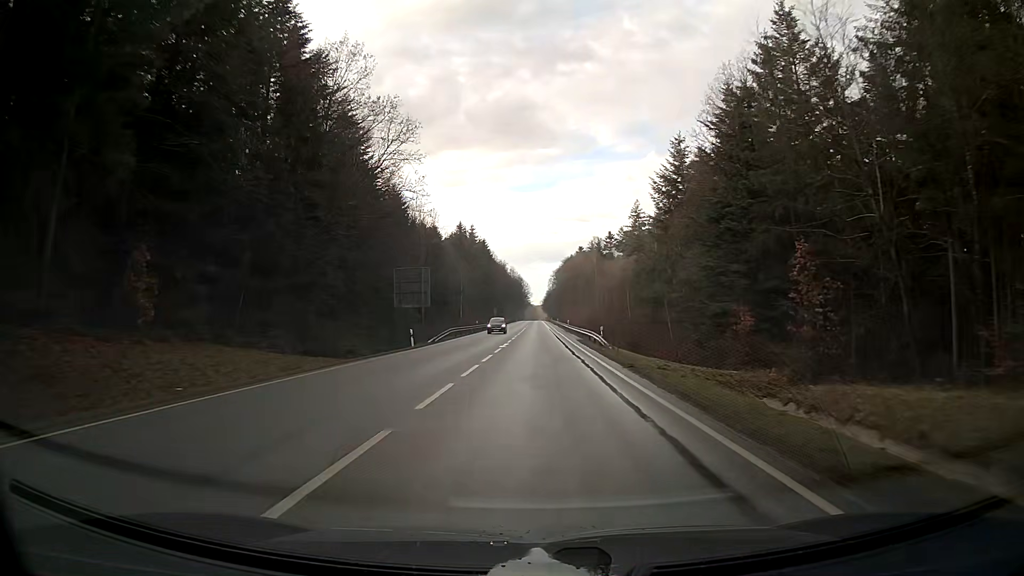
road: secondary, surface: asphalt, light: Day
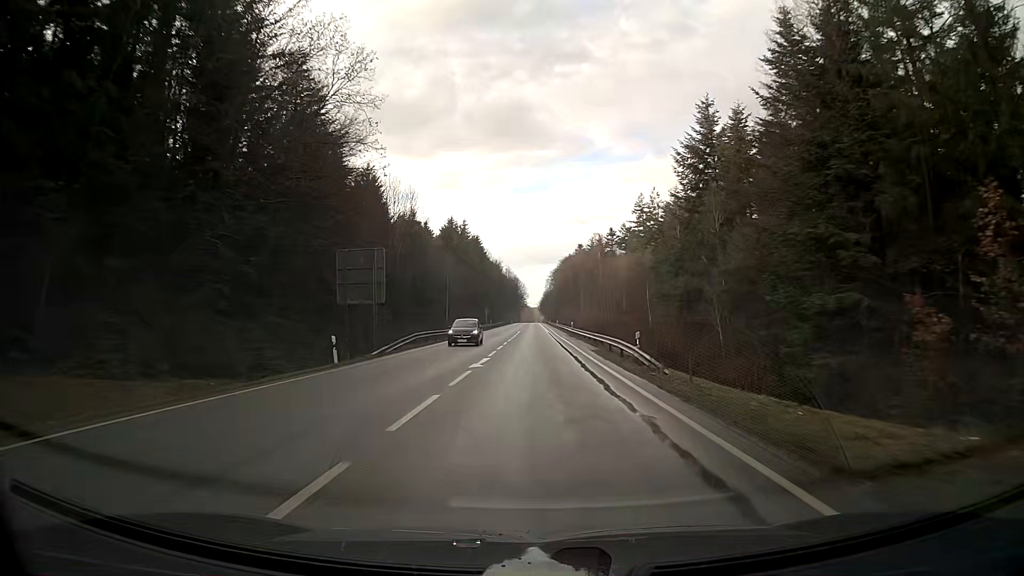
(0.0, +14.0) m; 0°
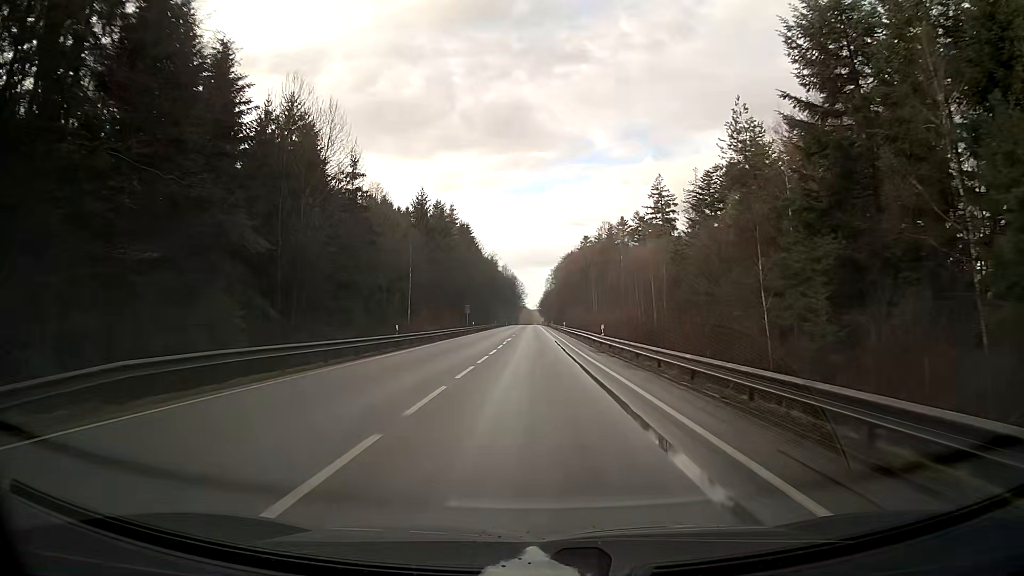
(0.0, +28.8) m; 0°
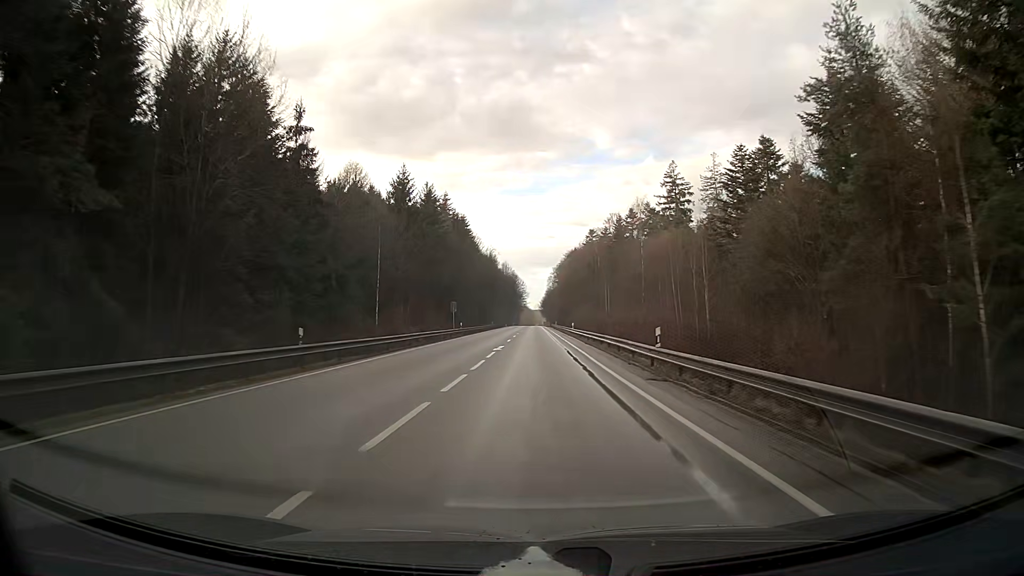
(0.0, +14.7) m; 0°
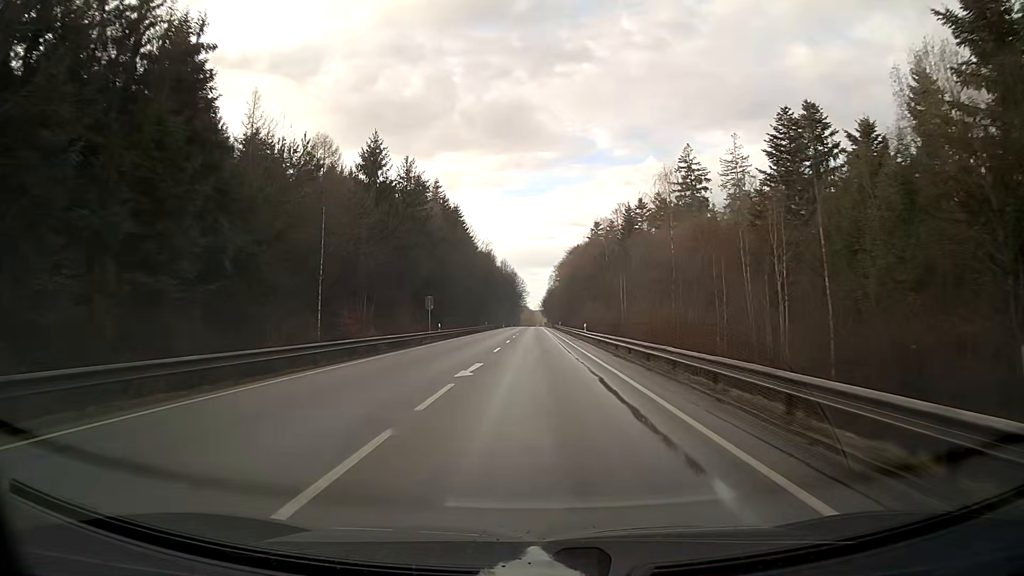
(0.0, +15.0) m; 0°
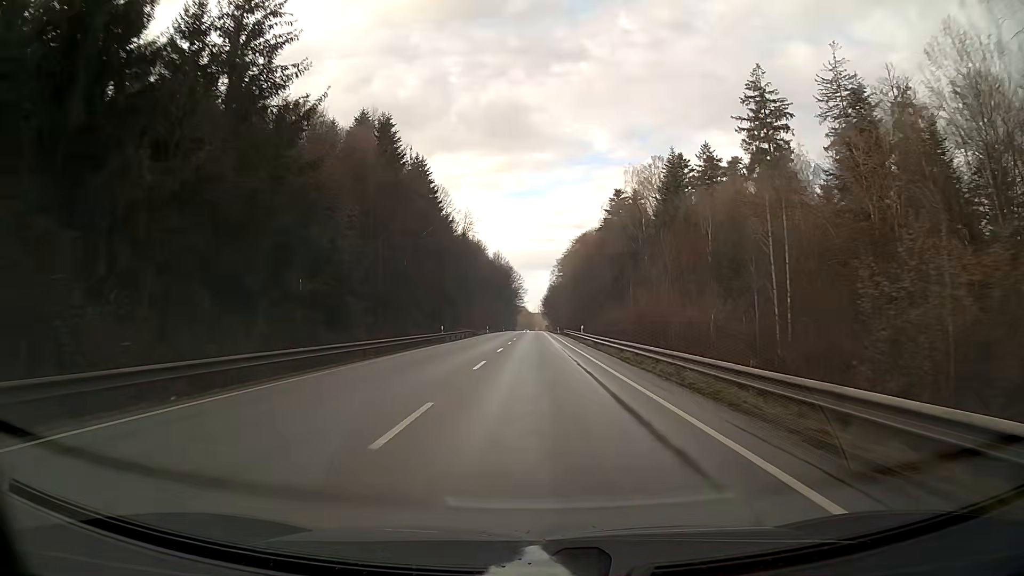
(+0.1, +46.0) m; 0°
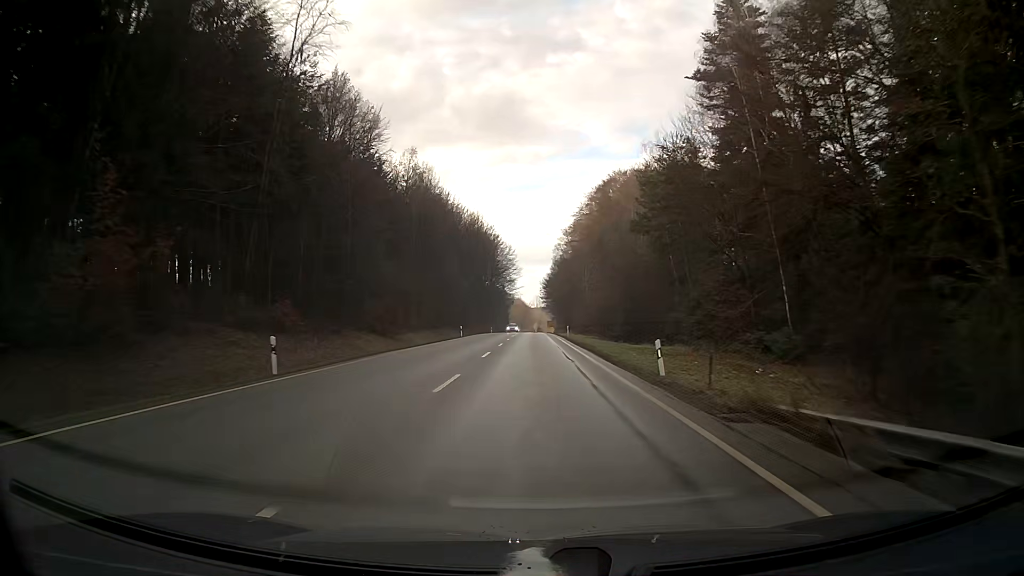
(+0.1, +79.5) m; 0°
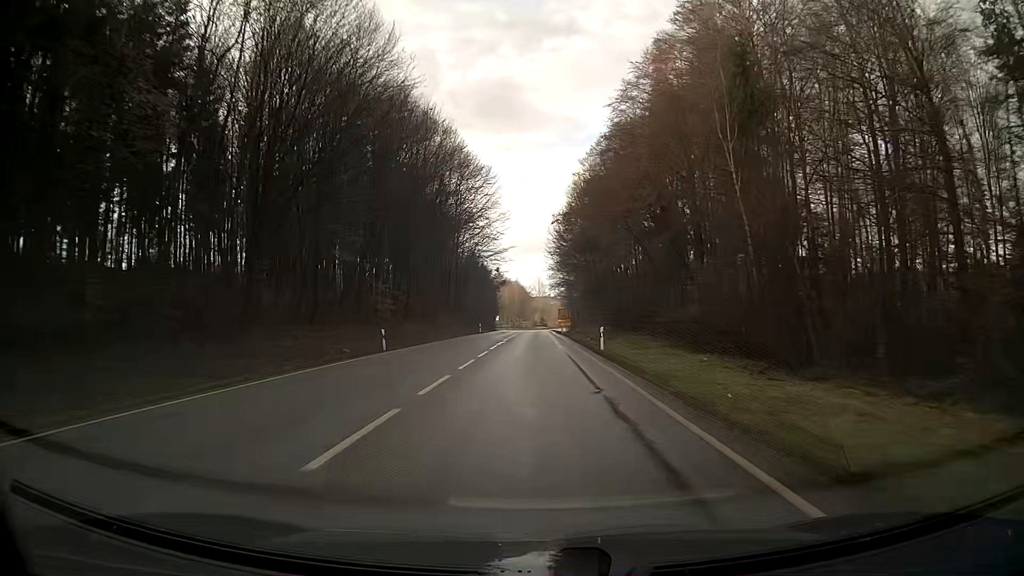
(-0.1, +79.3) m; 0°
(0, +10) (0, +20) (0, +30) (0, +40) (0, +50) (0, +60) (0, +70) (0, +80) (0, +90) (0, +100) m
